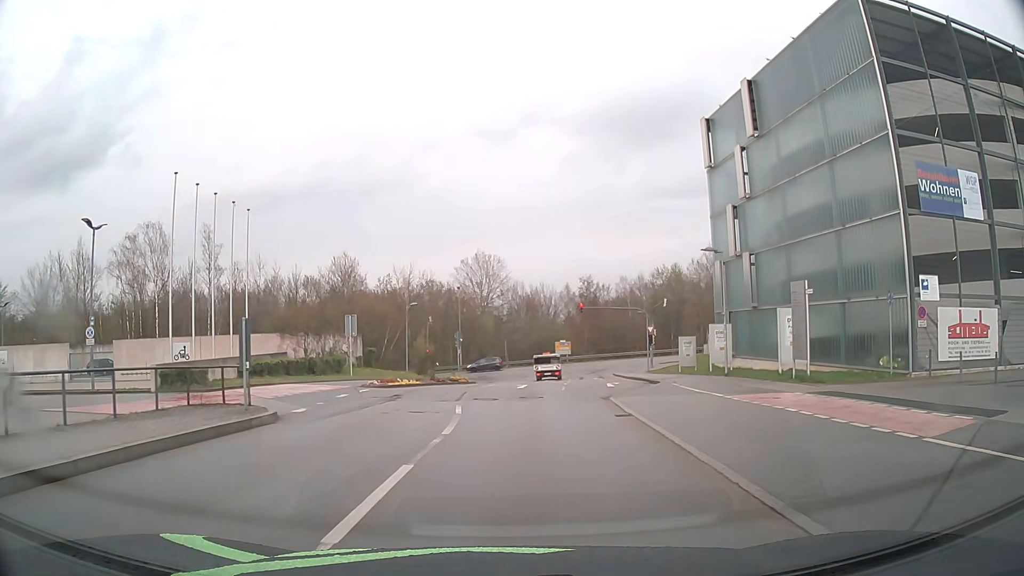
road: residential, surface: asphalt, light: Day
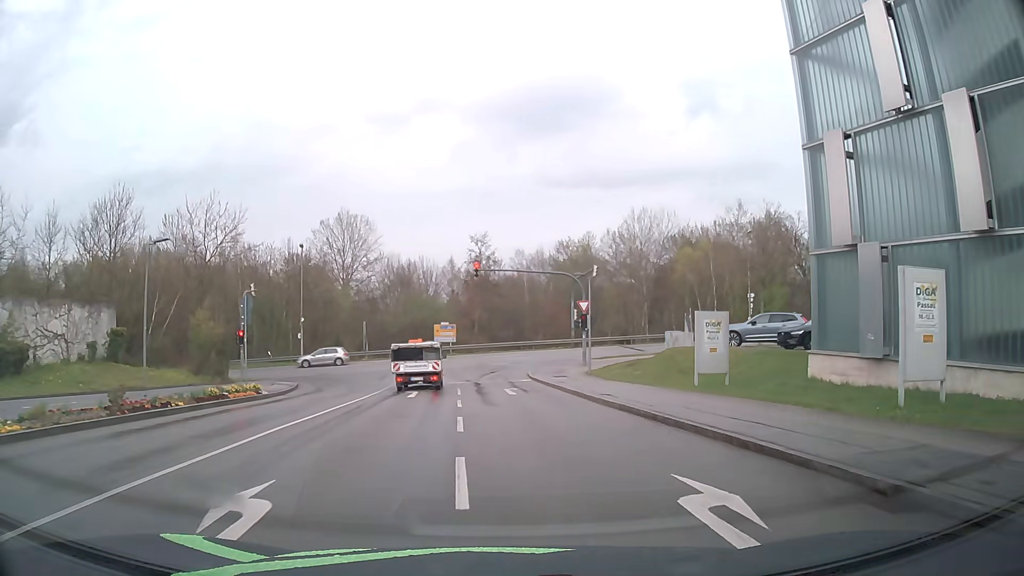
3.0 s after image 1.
(+1.6, +23.7) m; +10°
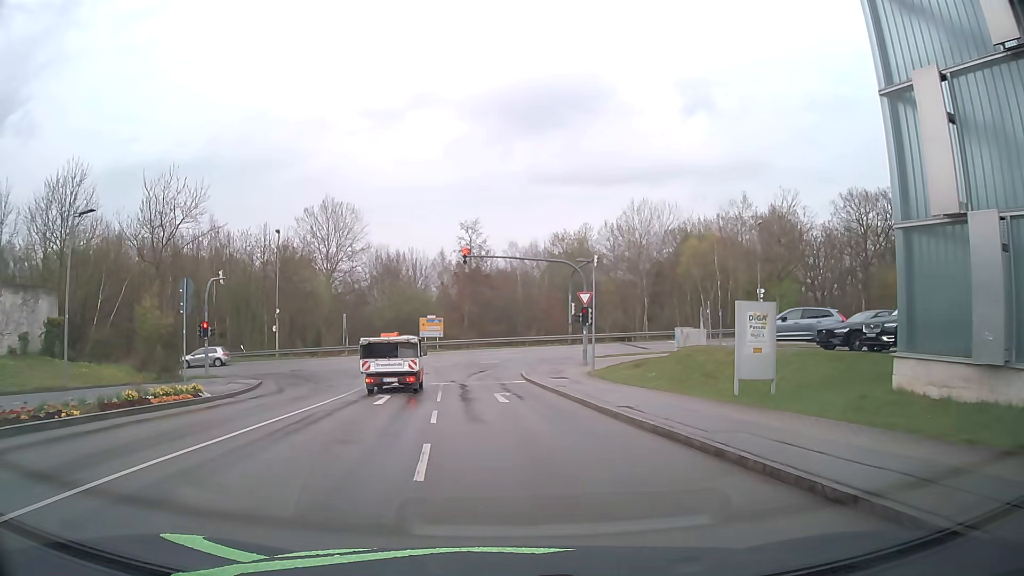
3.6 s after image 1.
(0.0, +4.5) m; +1°
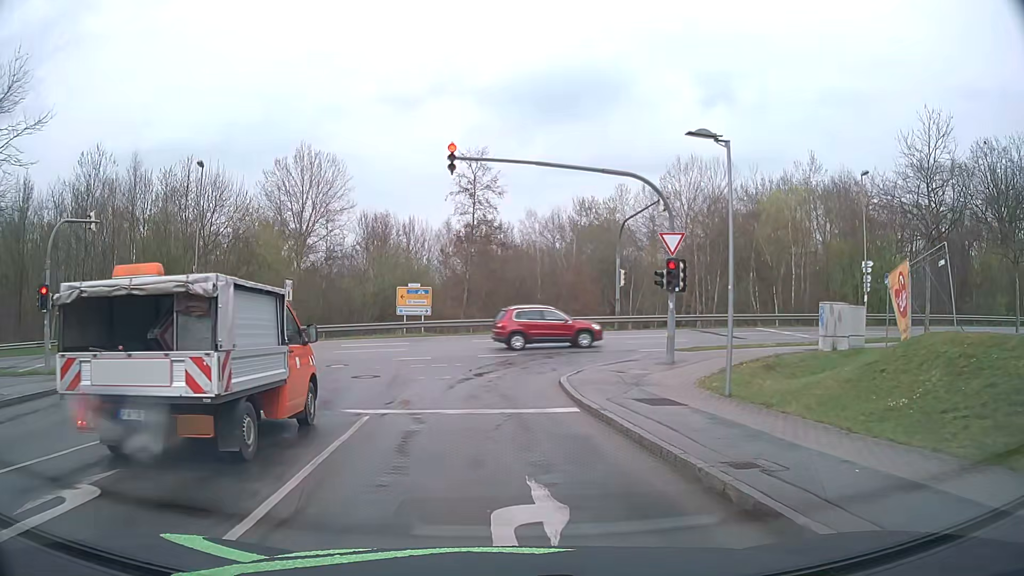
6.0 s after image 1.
(-0.1, +17.0) m; -1°
(0, +10) (0, +20) (+5, +28) (+15, +31) (+25, +32) (+34, +33) (+44, +34) (+54, +35) (+64, +36) (+74, +37) m
